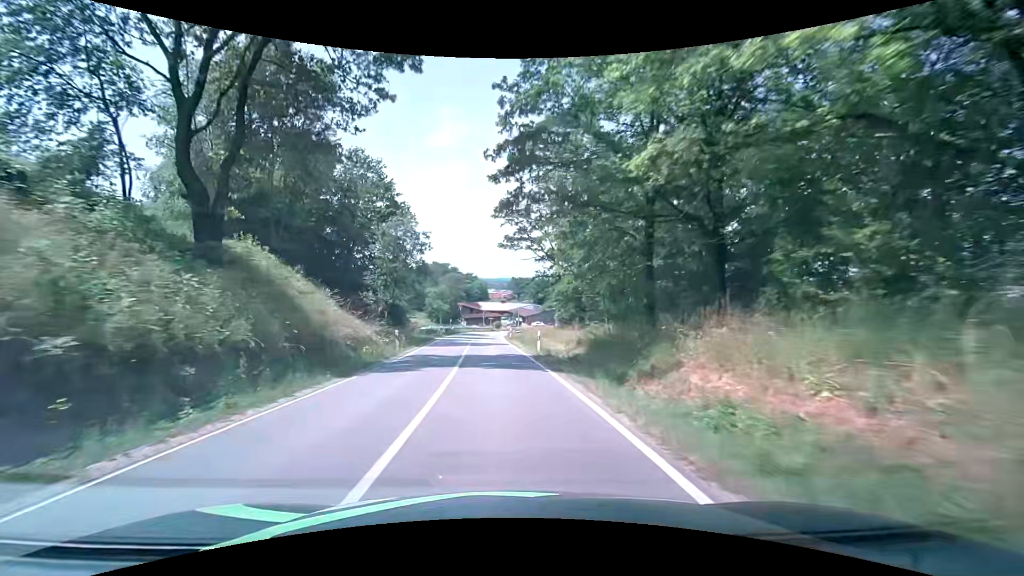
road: secondary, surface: asphalt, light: Day
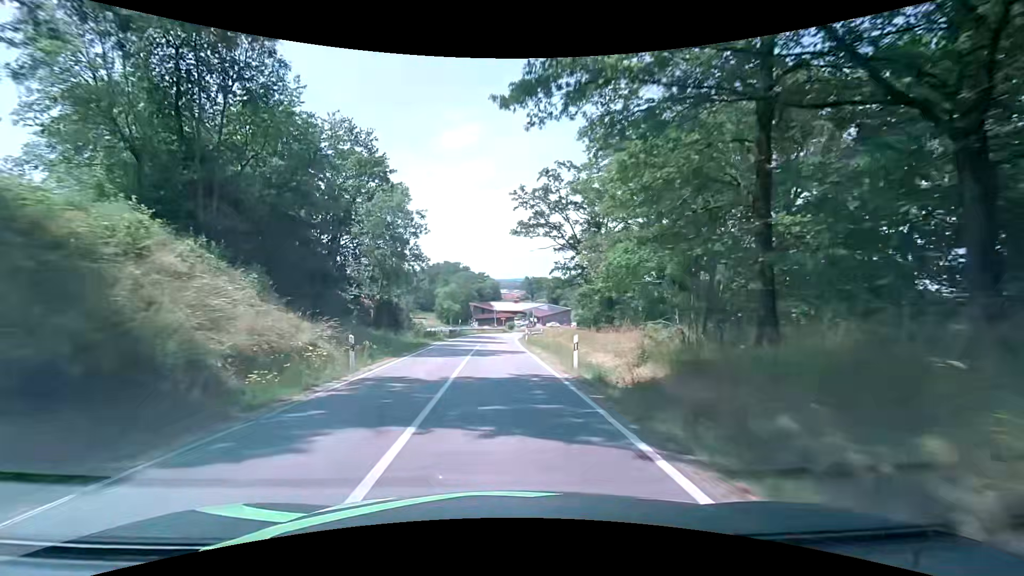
(-0.1, +9.0) m; -1°
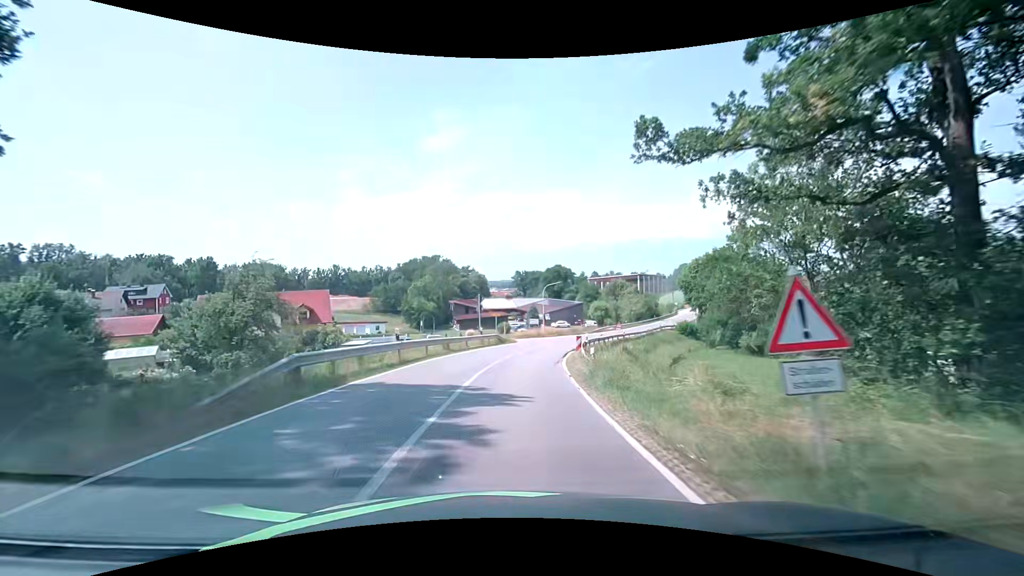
(-1.0, +44.1) m; +1°
(0, +10) (+1, +20) (+2, +30) (+3, +40) (+6, +49) (+9, +59) (+13, +68) (+17, +77) (+22, +86) (+27, +95) m
